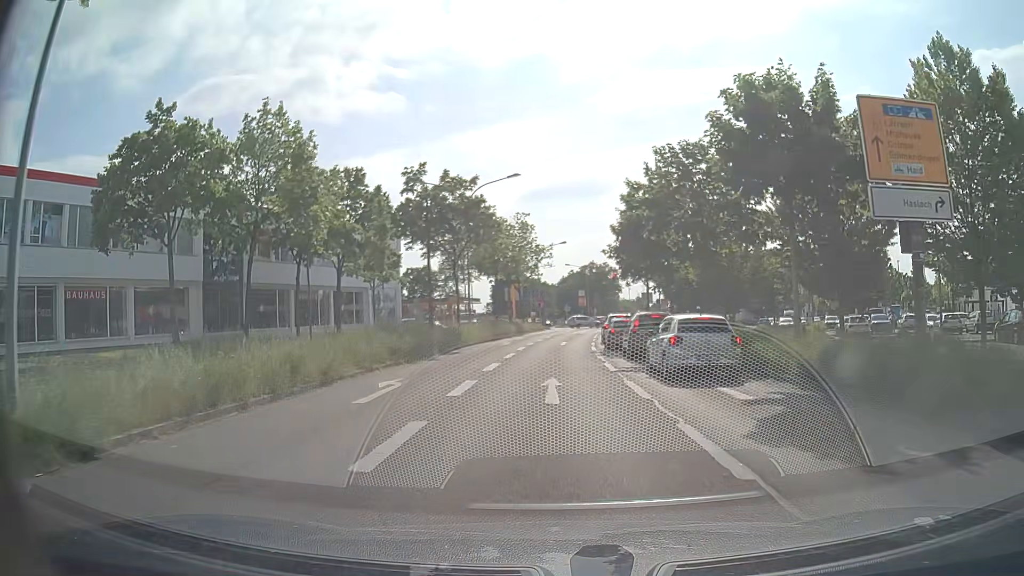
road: primary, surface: asphalt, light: Day
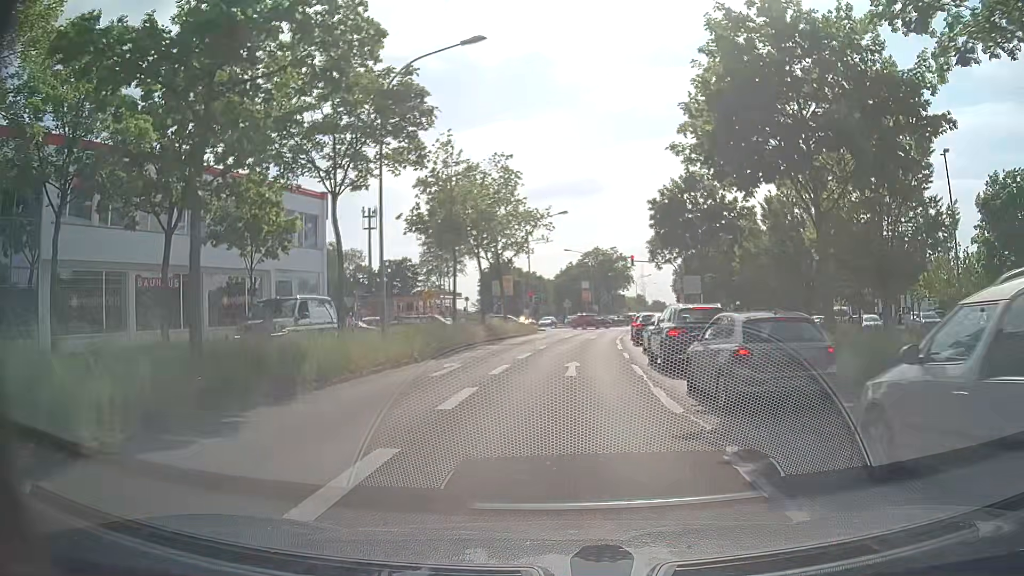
(-0.3, +20.4) m; 0°
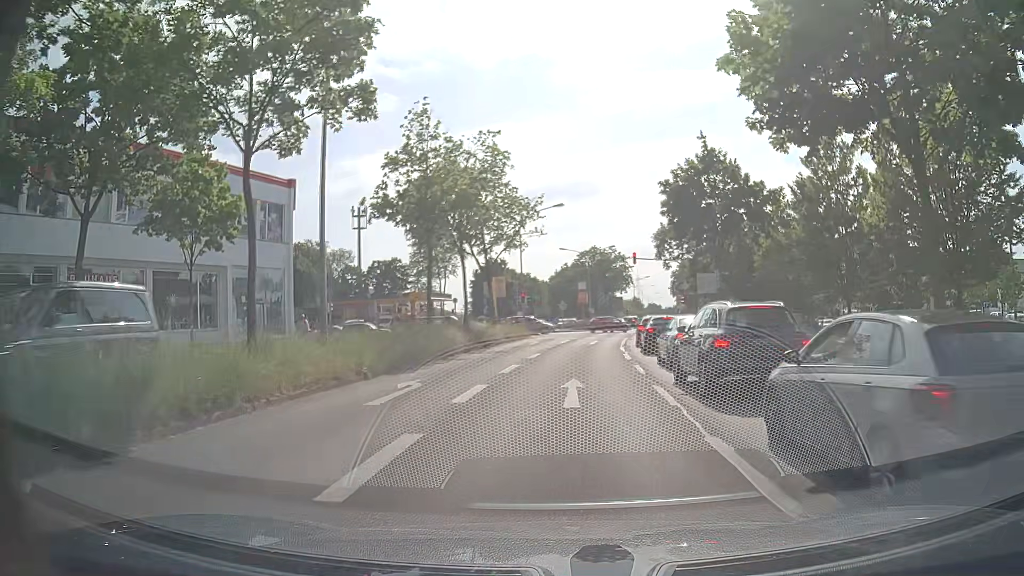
(0.0, +5.0) m; 0°
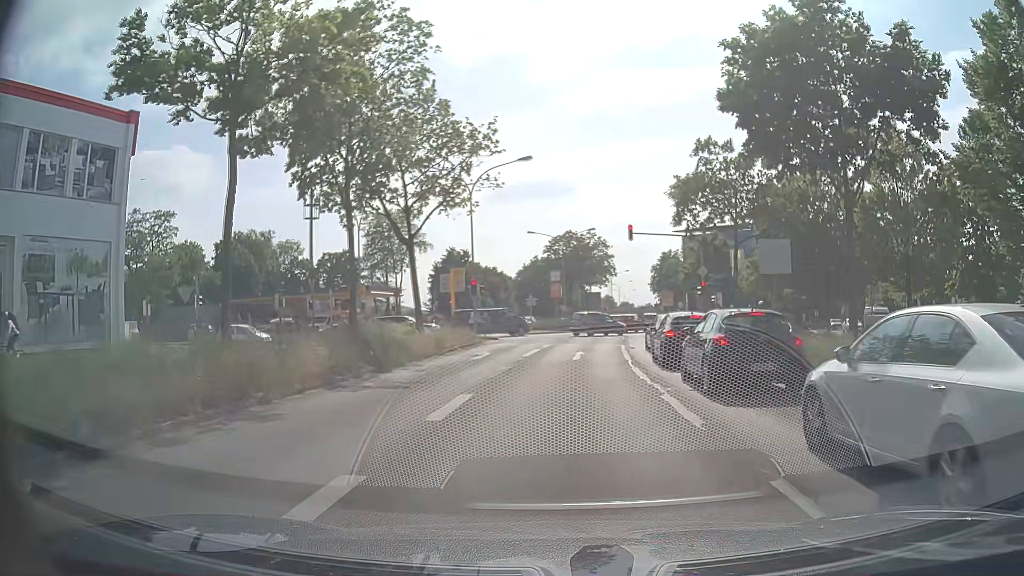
(+0.4, +14.3) m; +3°
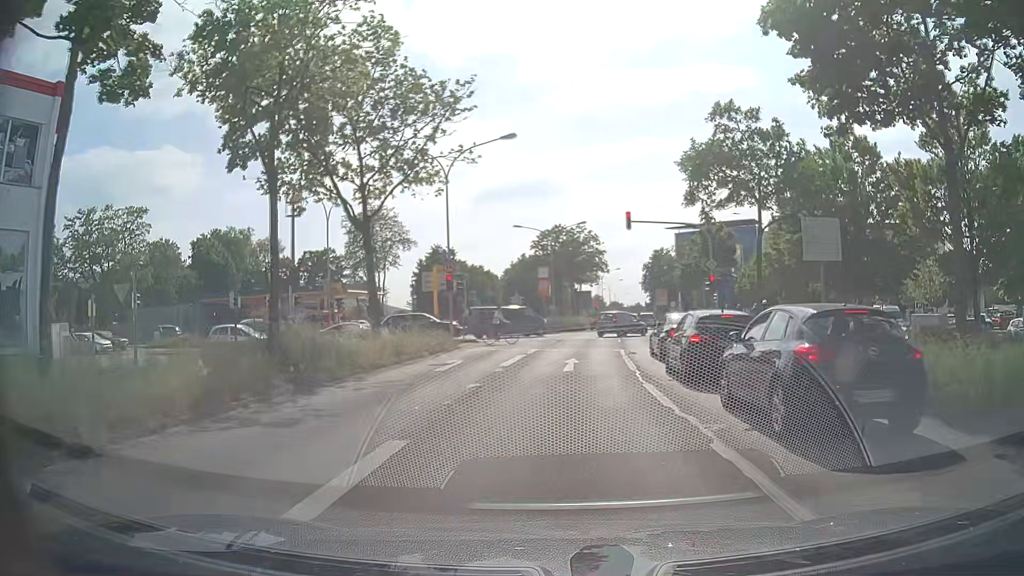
(0.0, +4.4) m; 0°
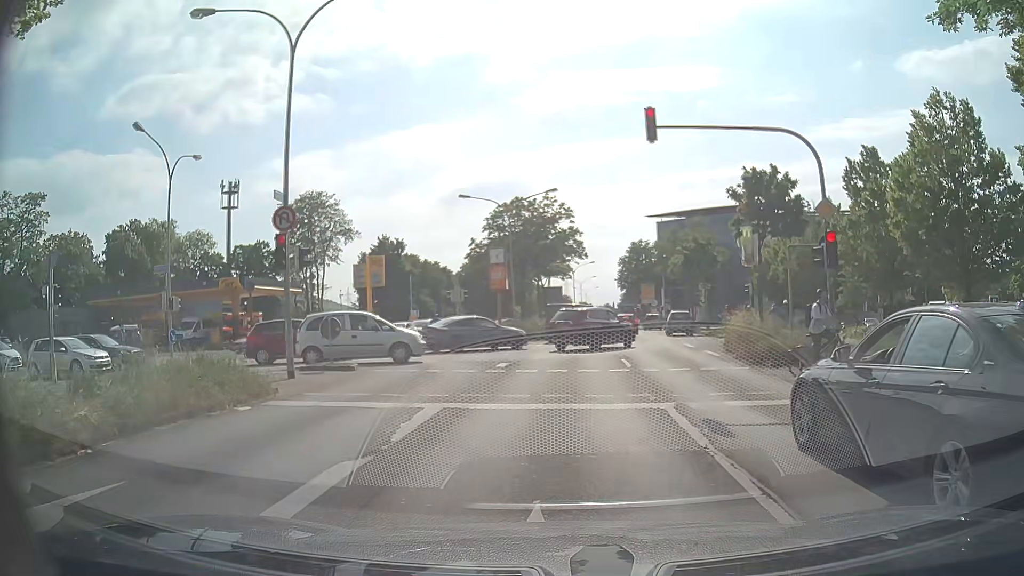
(+0.4, +16.0) m; +5°
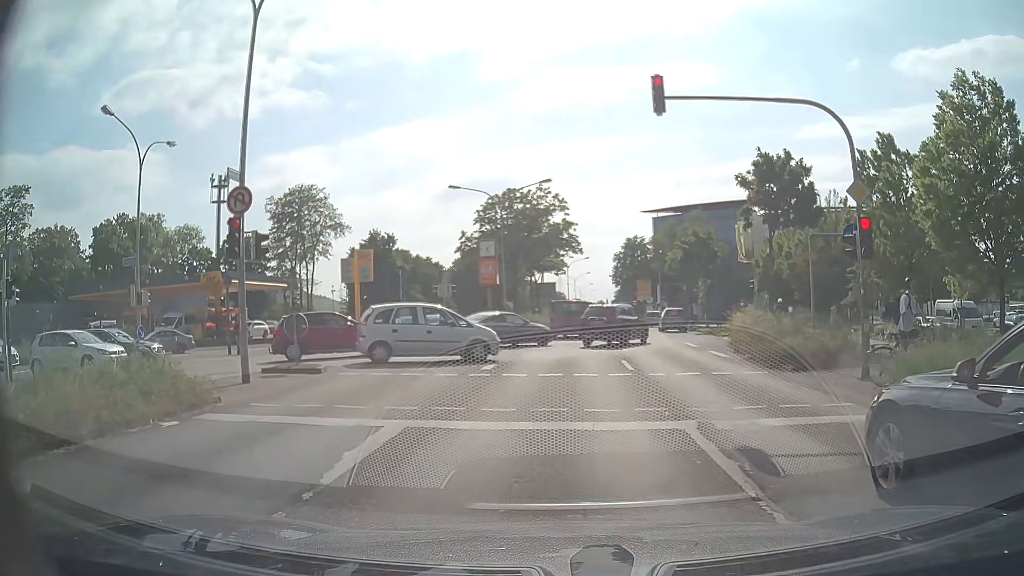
(-0.1, +2.0) m; -1°
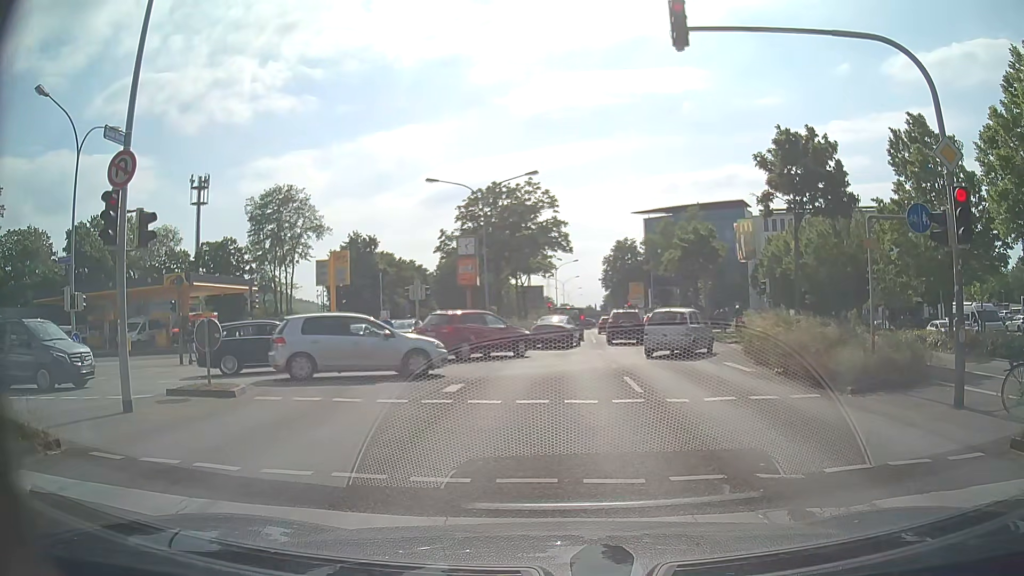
(0.0, +3.5) m; +2°
